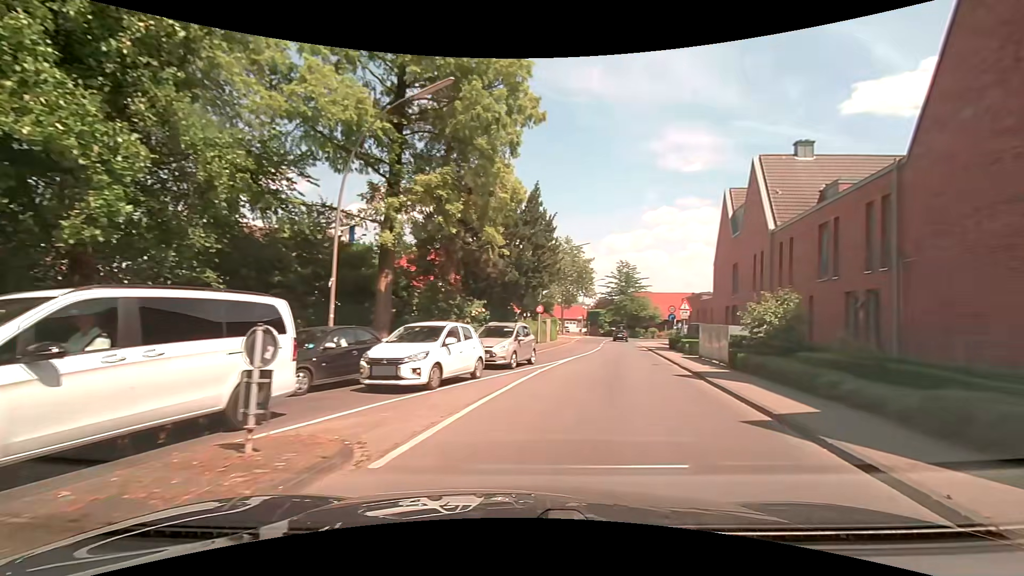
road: secondary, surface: asphalt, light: Day
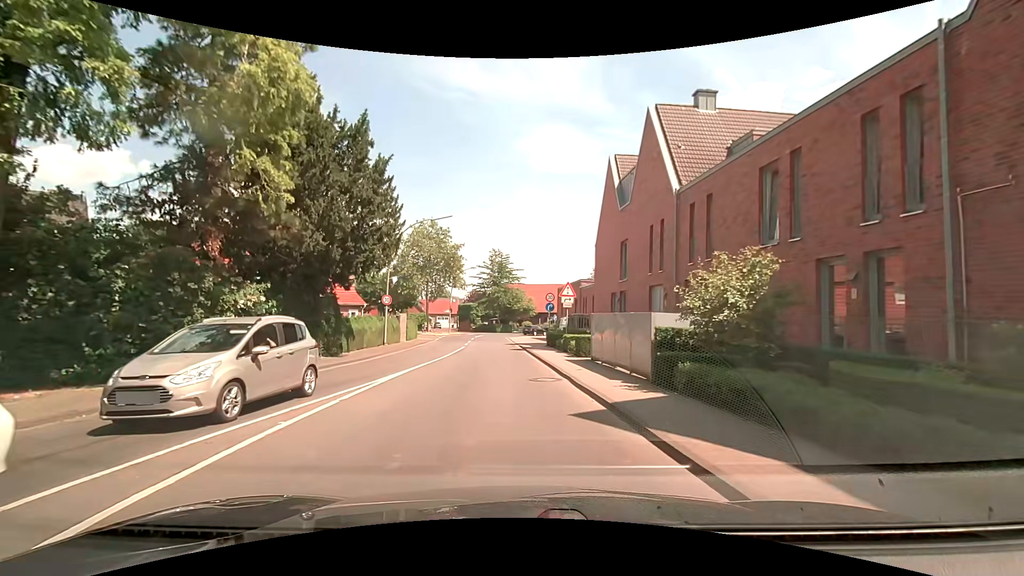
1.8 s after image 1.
(+1.6, +8.8) m; +14°
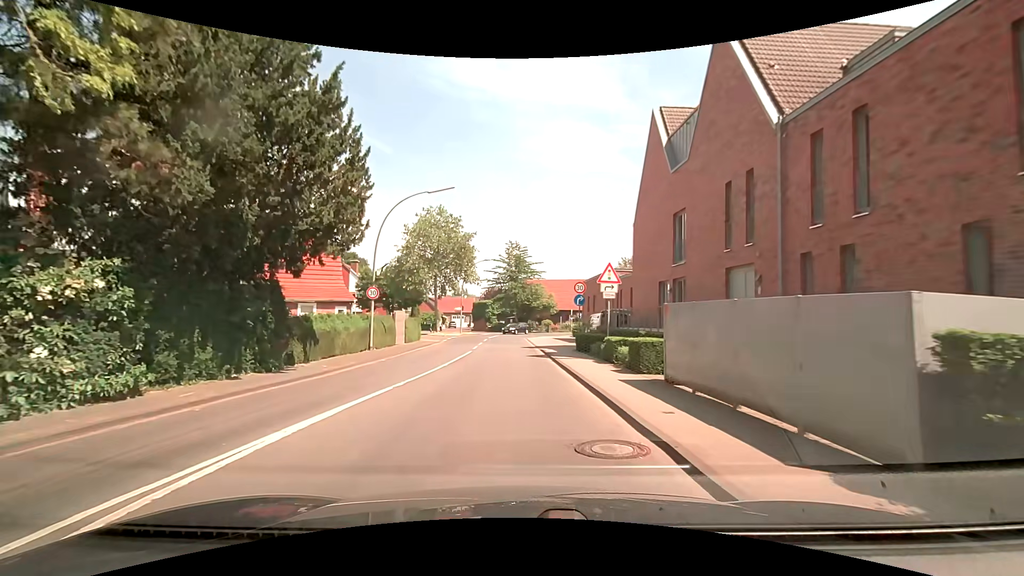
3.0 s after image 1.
(-0.1, +7.0) m; -2°
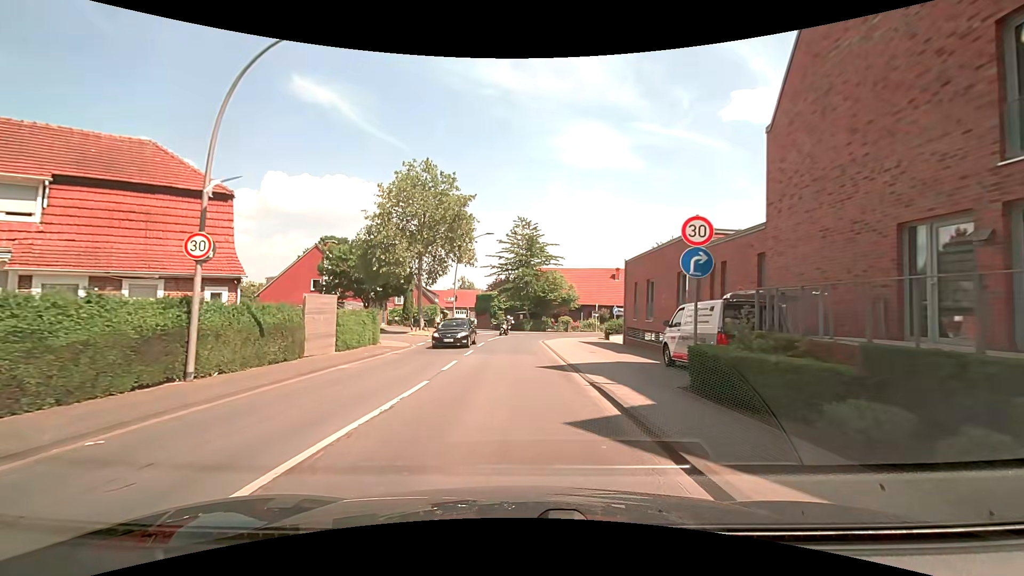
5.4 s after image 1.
(-0.2, +14.9) m; -1°
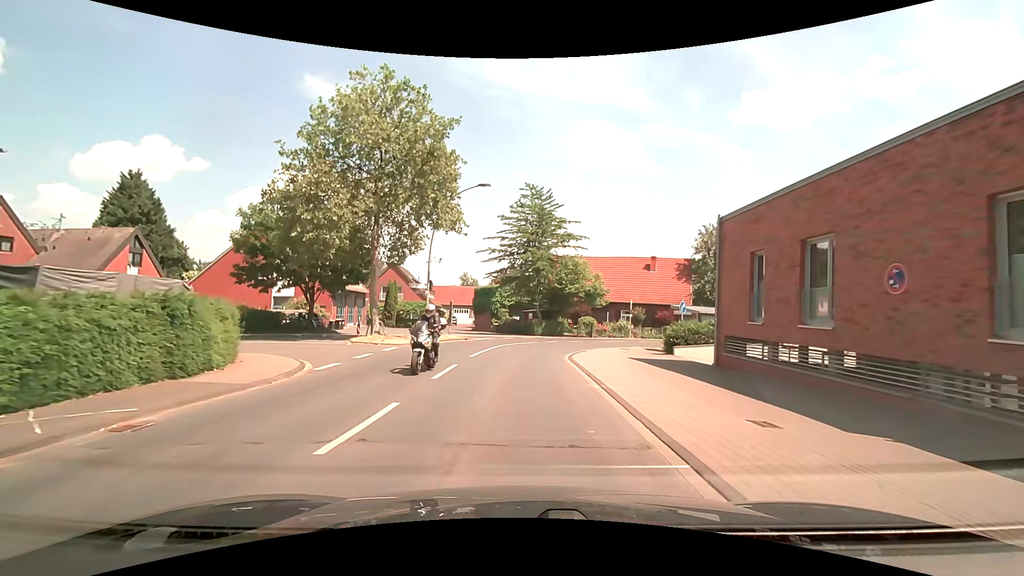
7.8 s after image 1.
(0.0, +15.1) m; -1°
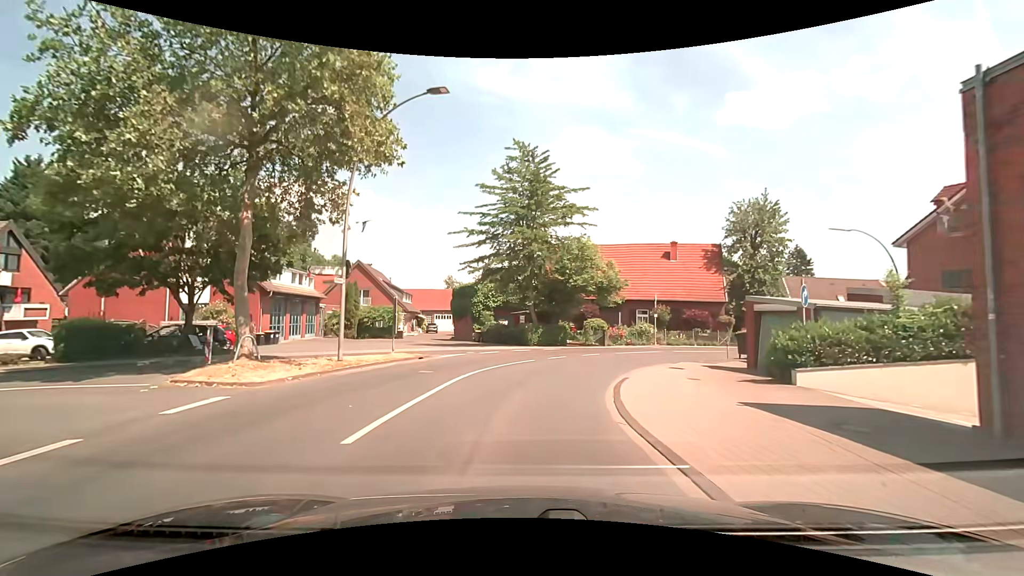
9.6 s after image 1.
(+0.2, +11.6) m; +1°
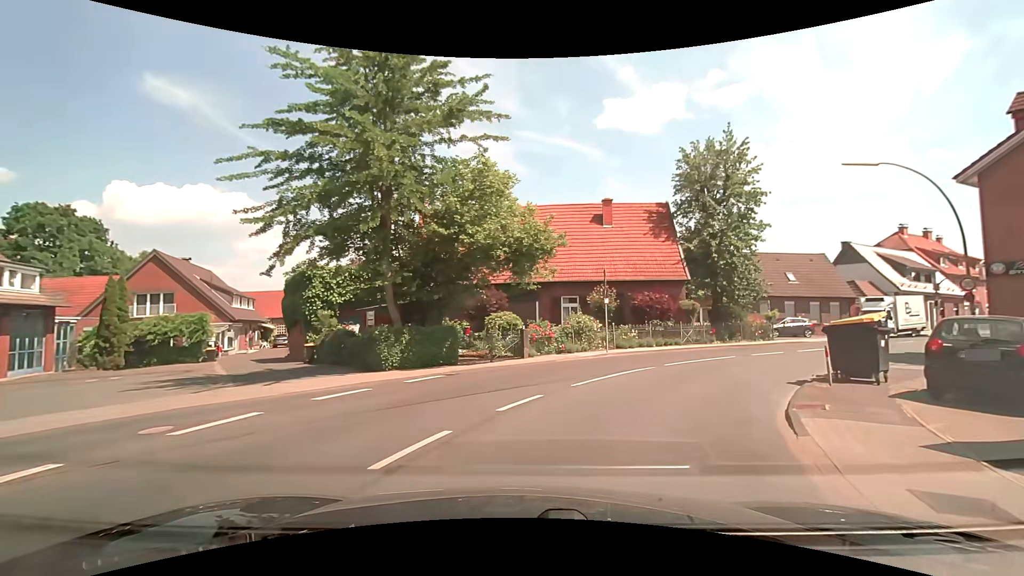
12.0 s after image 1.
(+1.0, +15.4) m; +12°
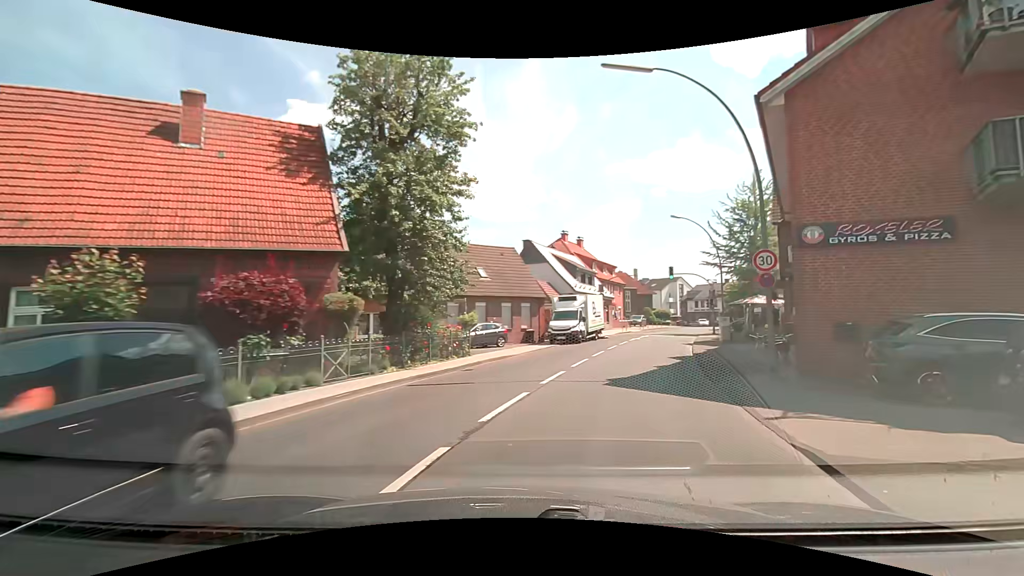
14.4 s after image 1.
(+3.8, +14.1) m; +34°
(+2, +10) (+5, +19) (+8, +29) (+12, +38) (+15, +47) (+20, +56) (+24, +65) (+29, +74) (+34, +83) (+38, +92) m
